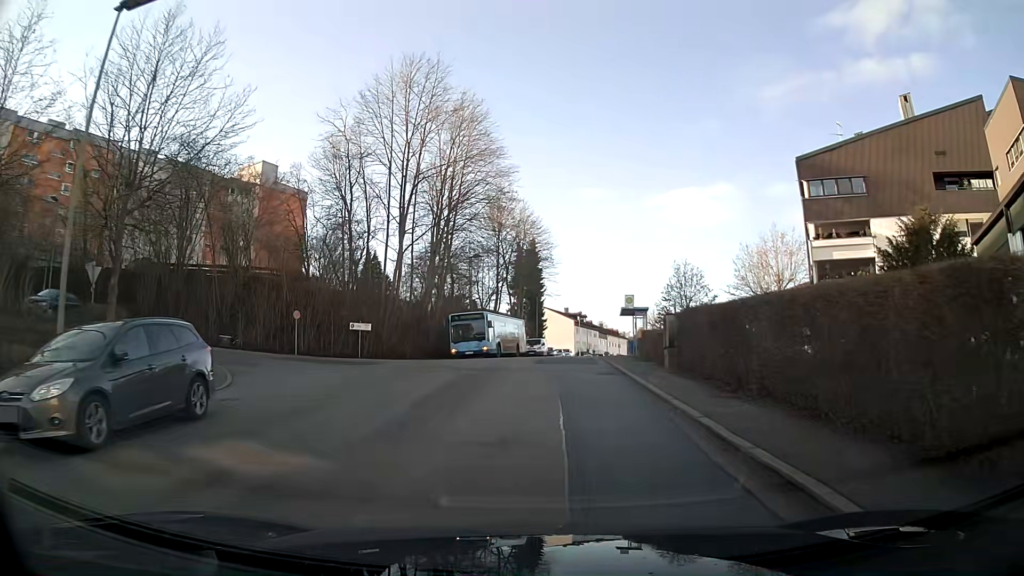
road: residential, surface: asphalt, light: Day
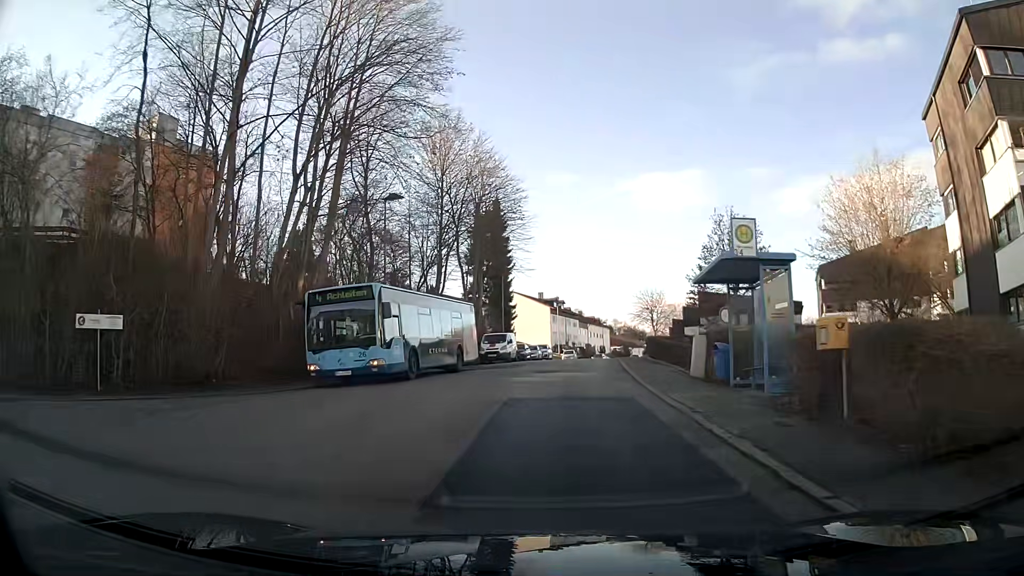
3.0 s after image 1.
(+0.5, +22.6) m; +3°
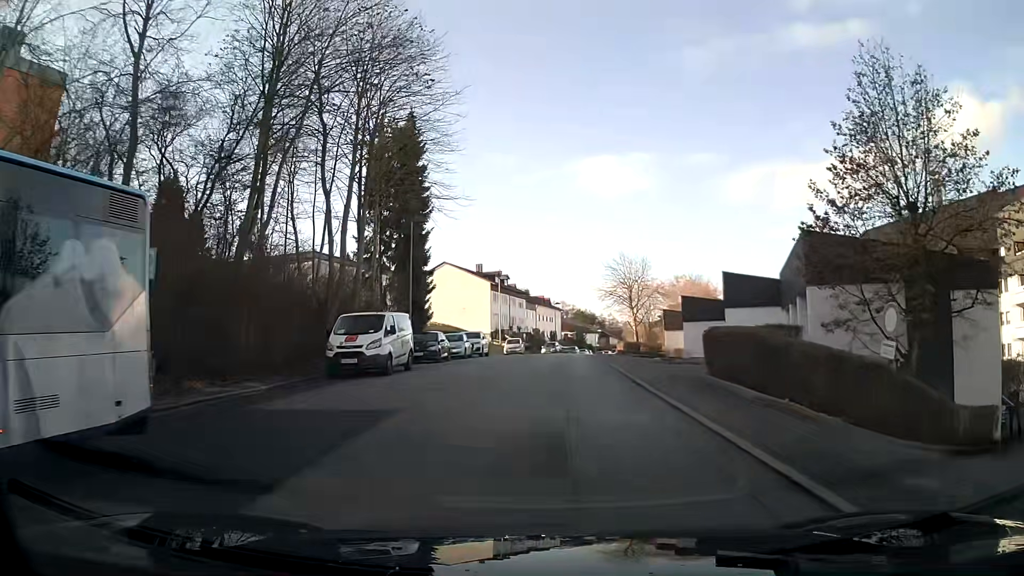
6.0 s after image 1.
(+0.7, +23.5) m; +4°
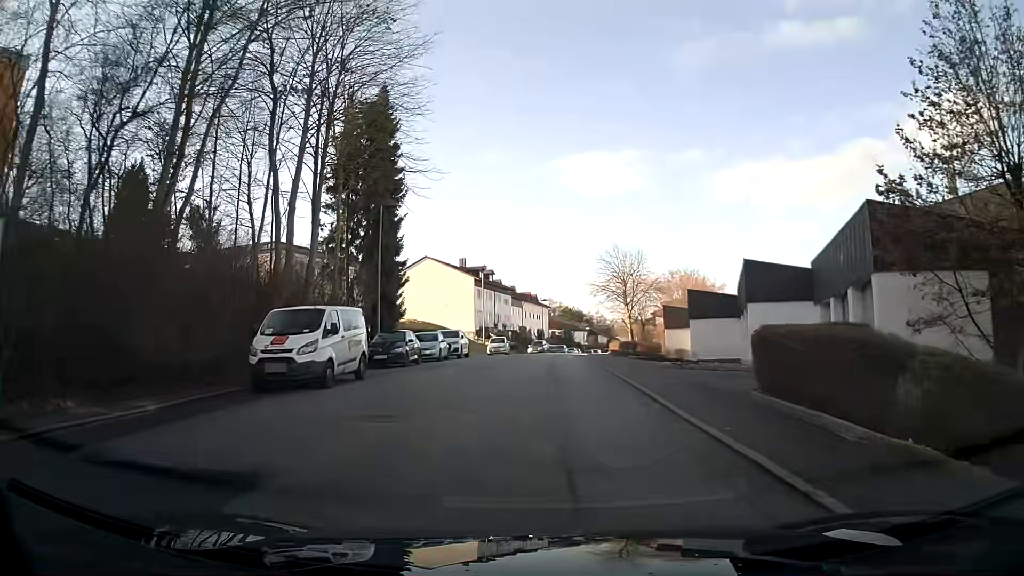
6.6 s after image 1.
(0.0, +4.9) m; +1°
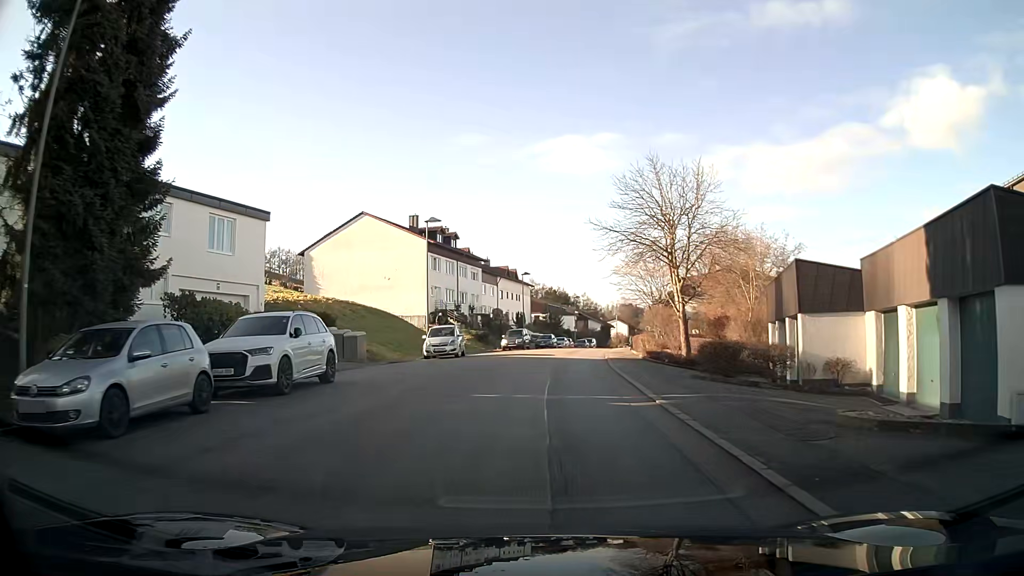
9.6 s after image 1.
(+0.5, +25.2) m; +1°
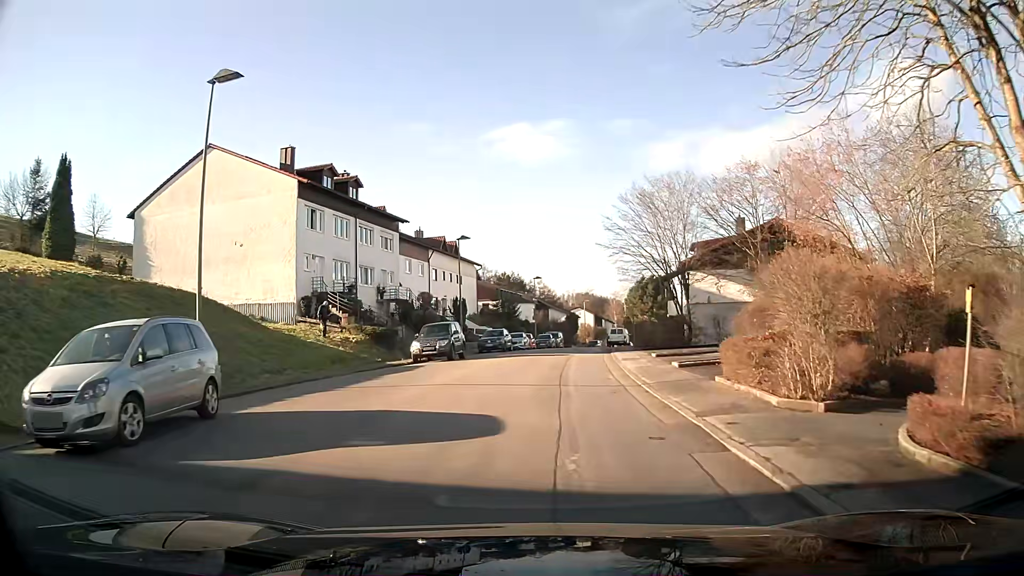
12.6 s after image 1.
(+1.1, +24.9) m; +5°
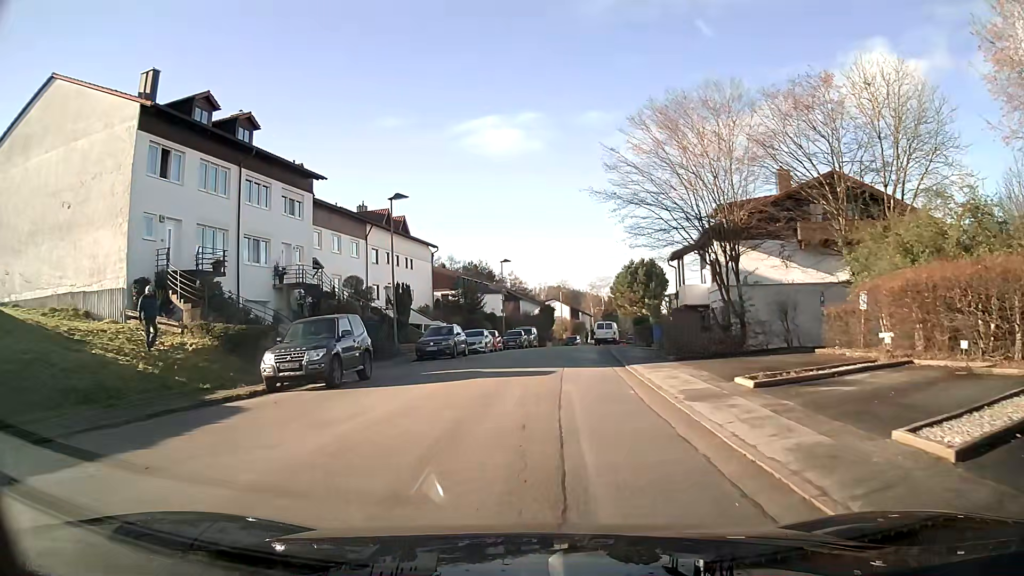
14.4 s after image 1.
(+0.3, +14.5) m; +2°
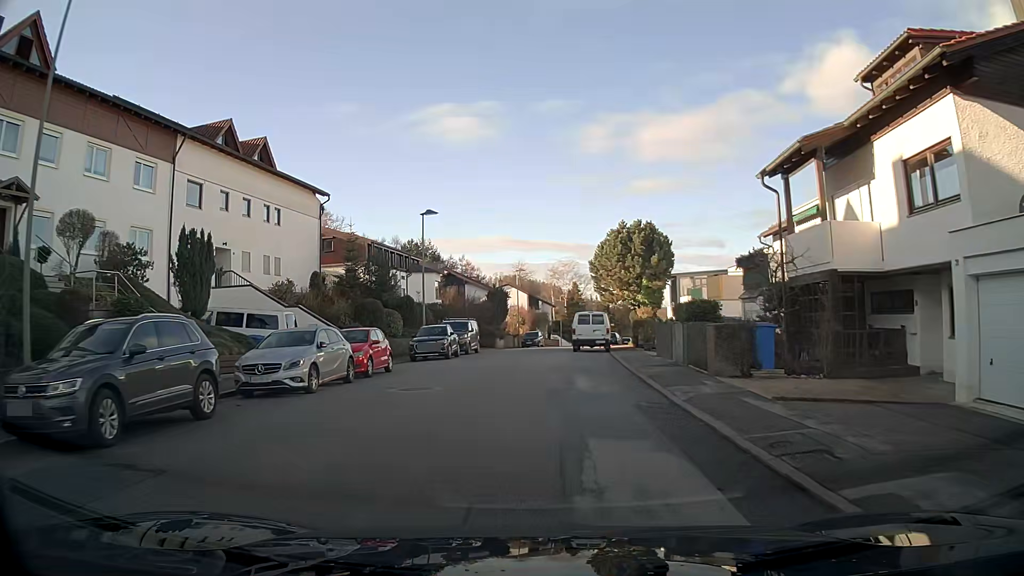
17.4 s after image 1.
(+0.7, +24.5) m; +3°
